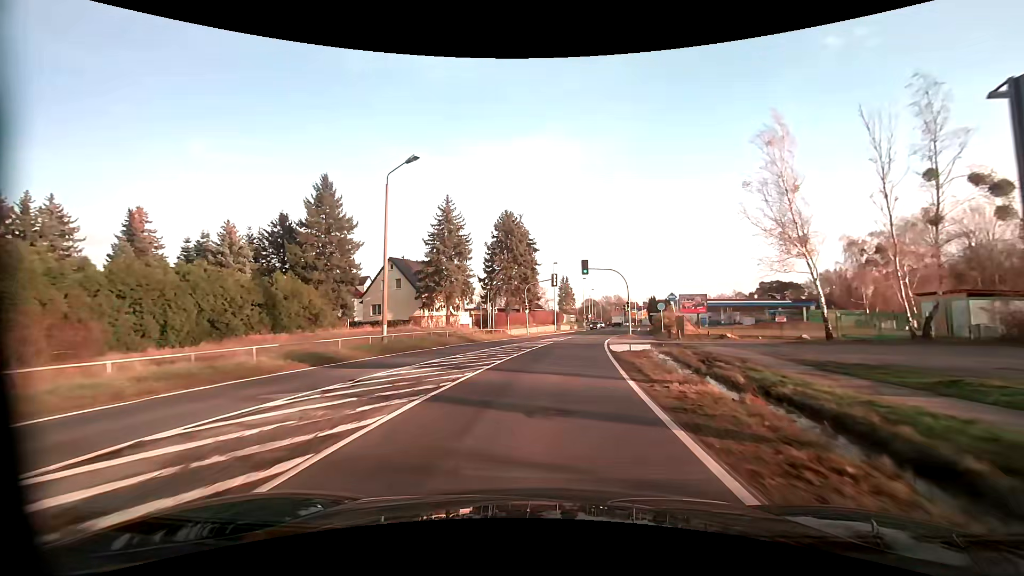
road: primary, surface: asphalt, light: Day
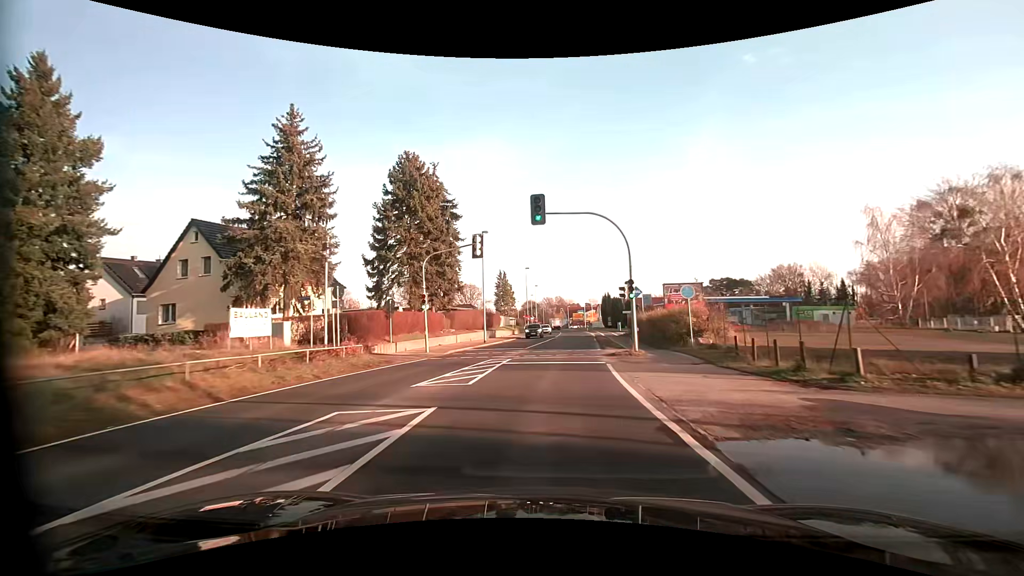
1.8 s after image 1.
(+1.5, +25.1) m; +7°
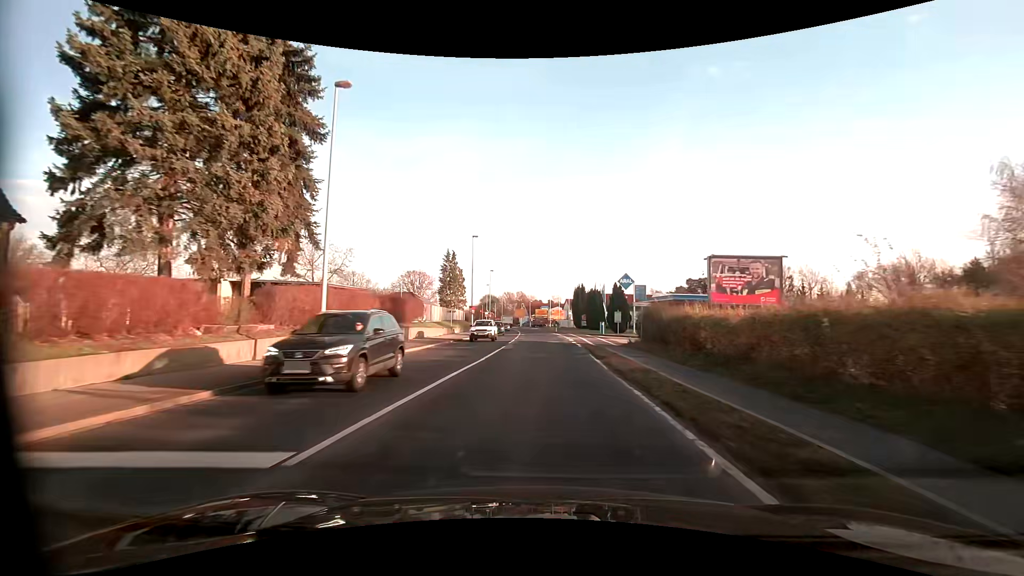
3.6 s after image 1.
(+1.1, +24.8) m; +5°
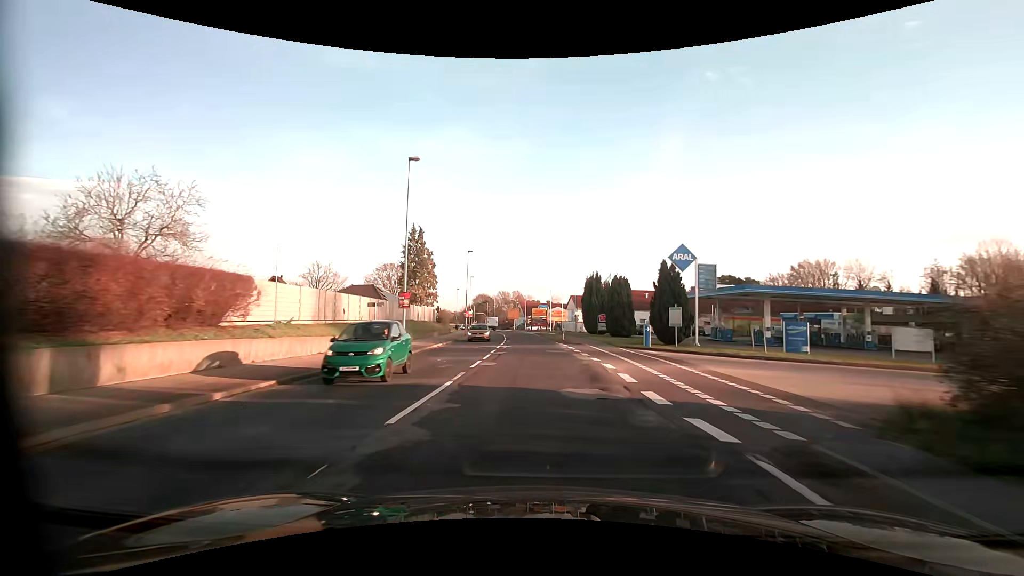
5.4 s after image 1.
(+0.1, +25.0) m; 0°
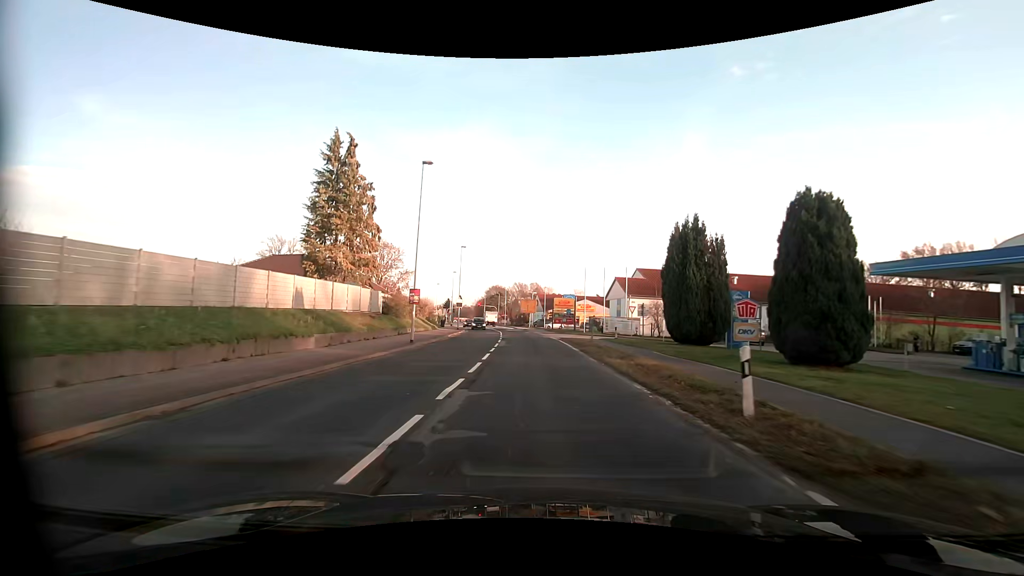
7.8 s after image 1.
(-0.6, +32.9) m; -2°
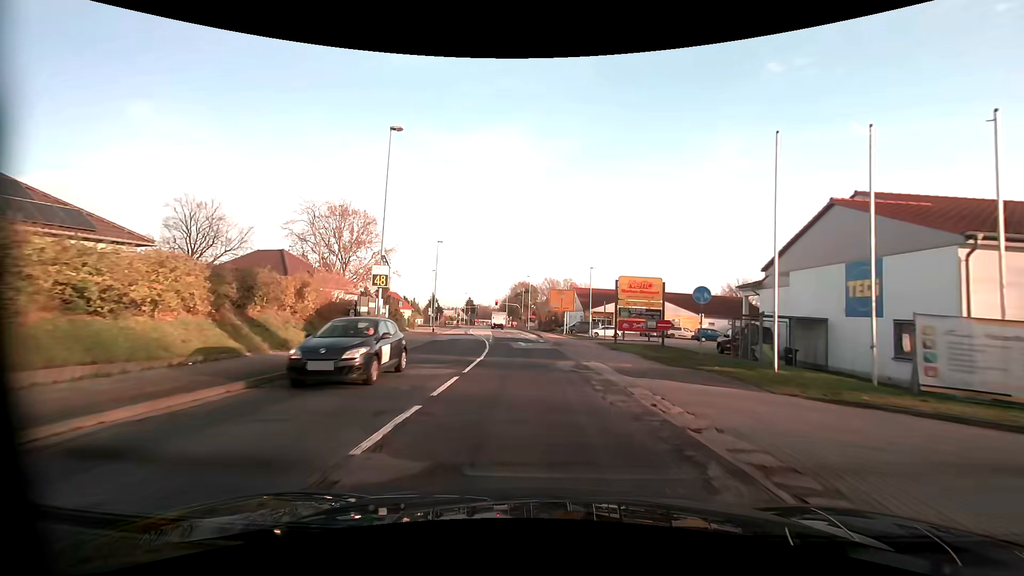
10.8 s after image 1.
(-0.9, +38.7) m; -3°
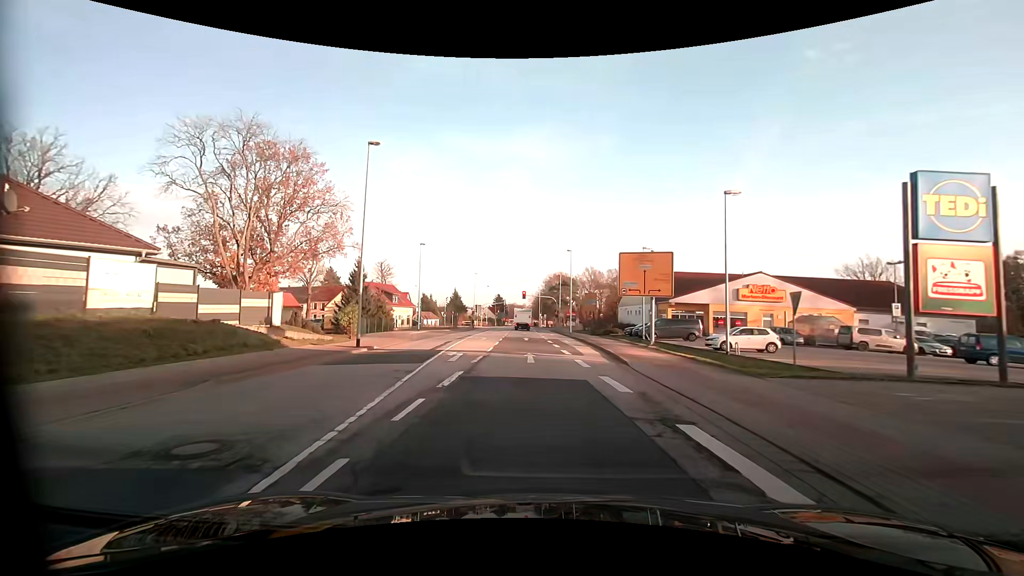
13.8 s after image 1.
(-1.3, +32.5) m; -4°
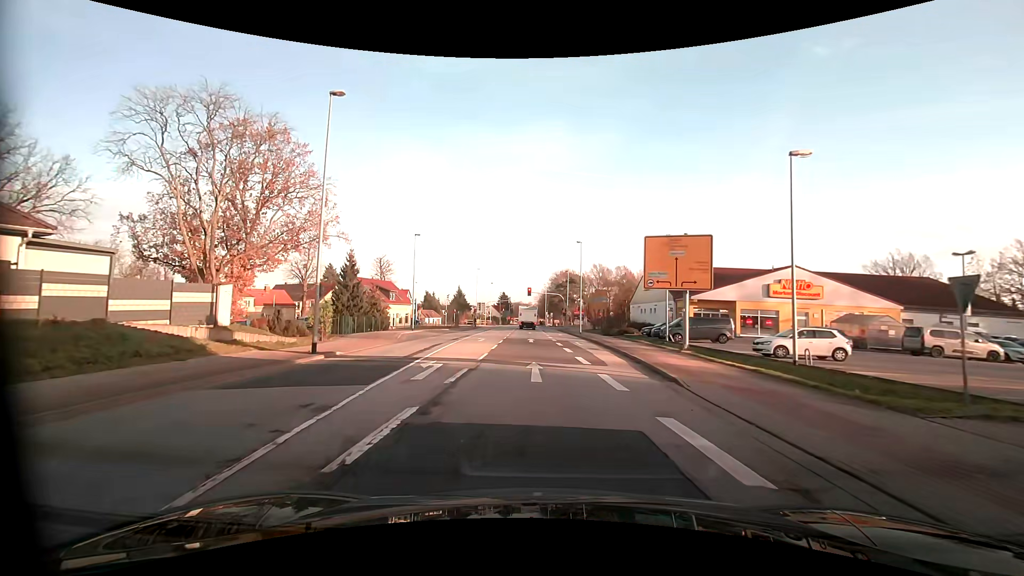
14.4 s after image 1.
(0.0, +5.5) m; -1°
(0, +10) (0, +20) (0, +30) (-1, +40) (-1, +50) (-1, +60) (-1, +70) (-2, +80) (-2, +90) (-2, +100) m
